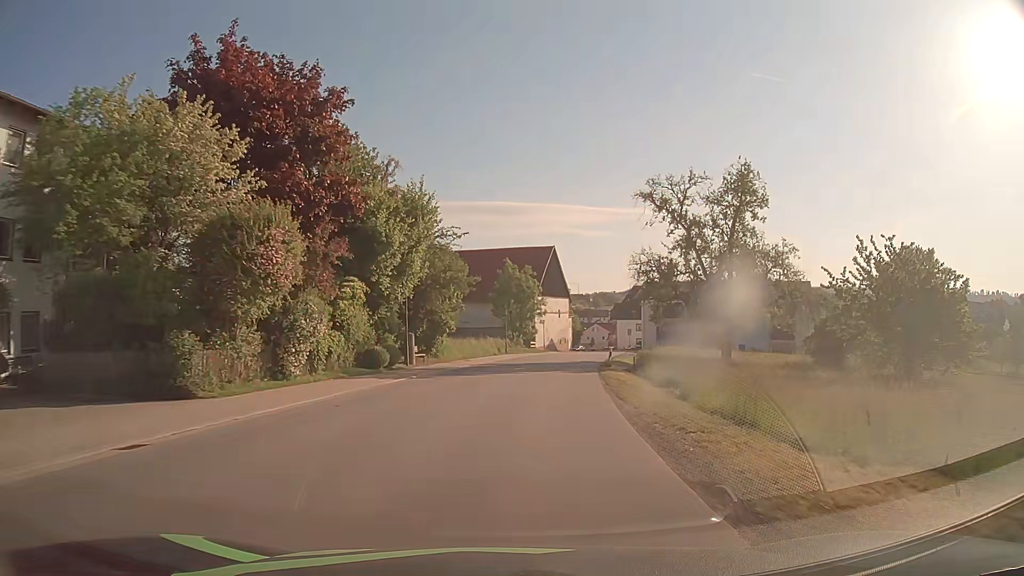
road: tertiary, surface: asphalt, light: Day
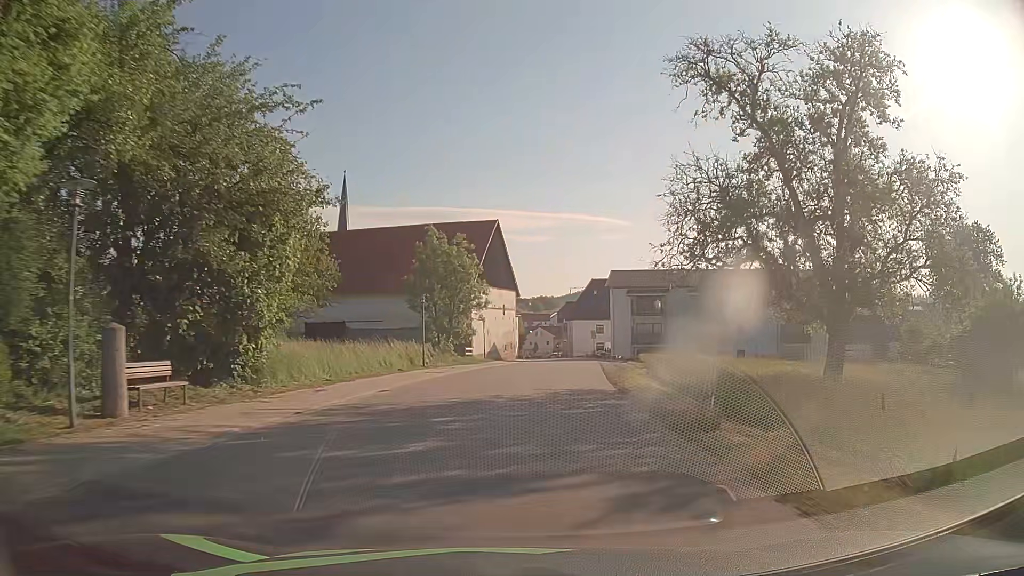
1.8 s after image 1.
(+0.9, +23.0) m; +5°
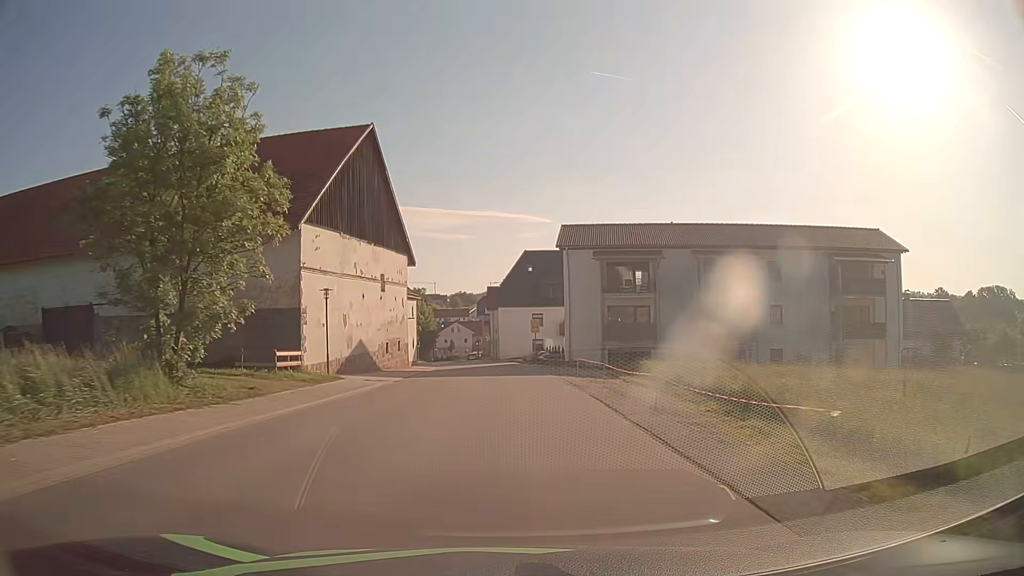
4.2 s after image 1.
(+2.3, +30.3) m; +8°
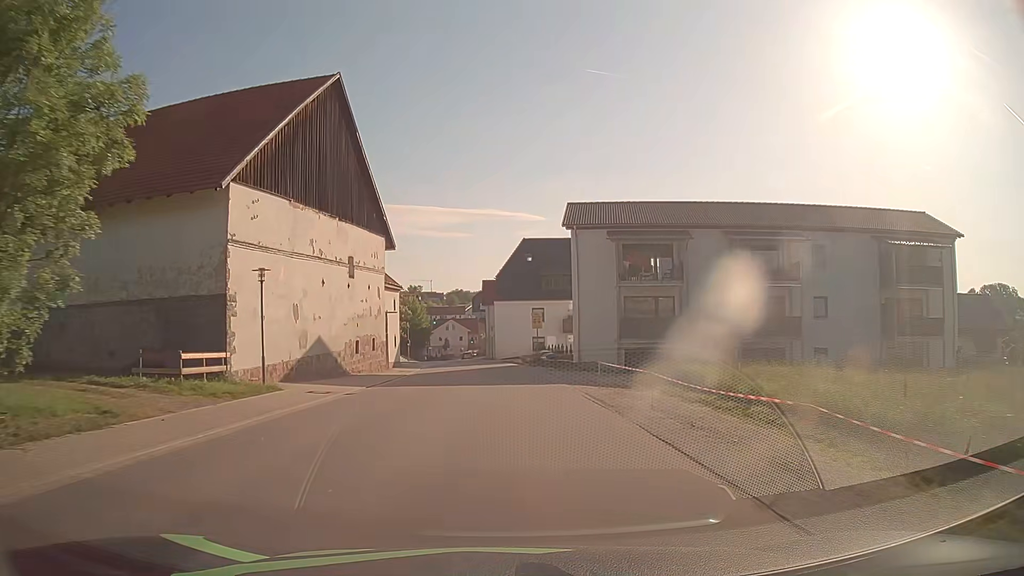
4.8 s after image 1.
(0.0, +7.6) m; 0°
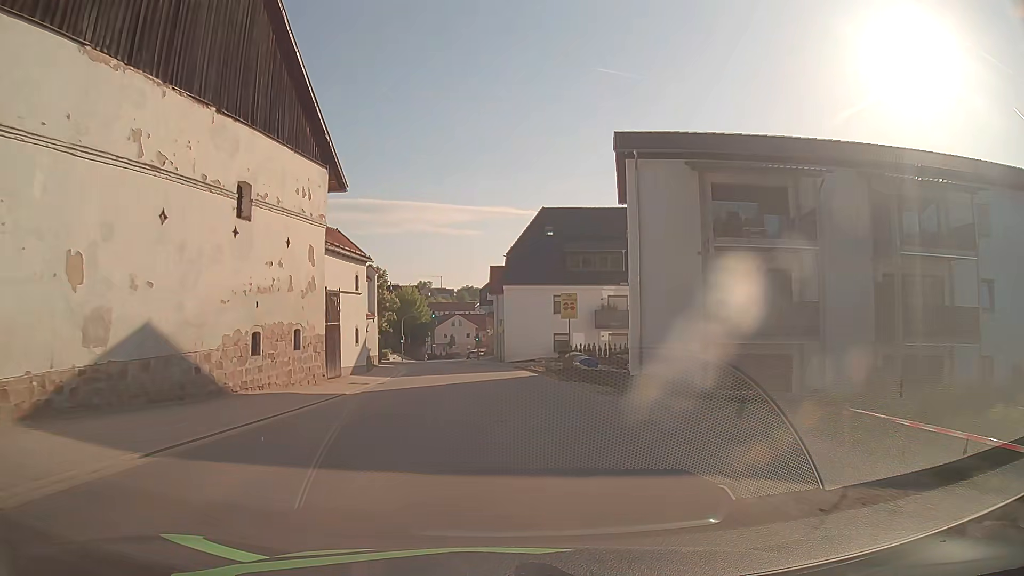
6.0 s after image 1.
(-0.1, +15.3) m; -1°
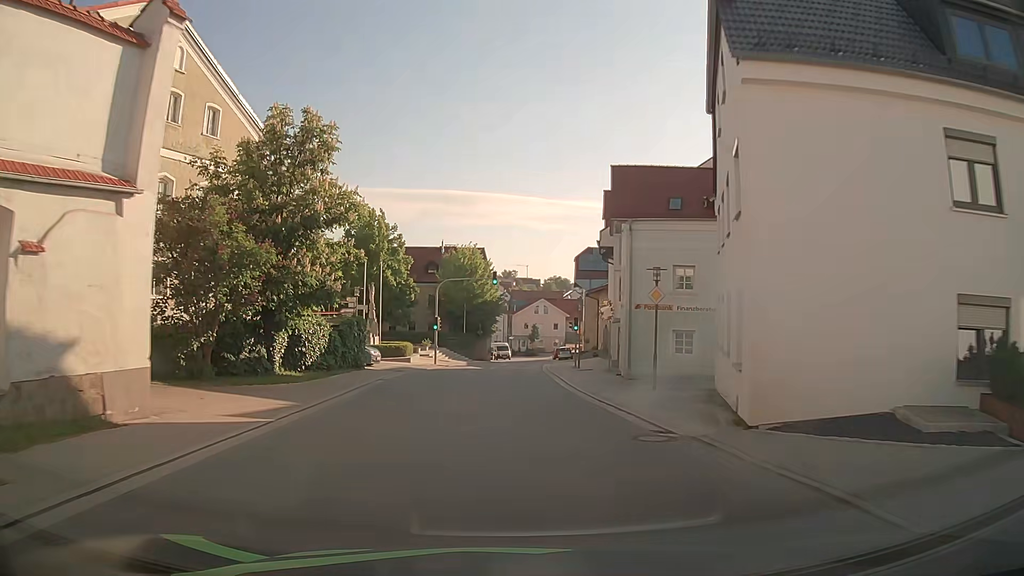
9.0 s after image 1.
(-2.1, +38.3) m; -7°
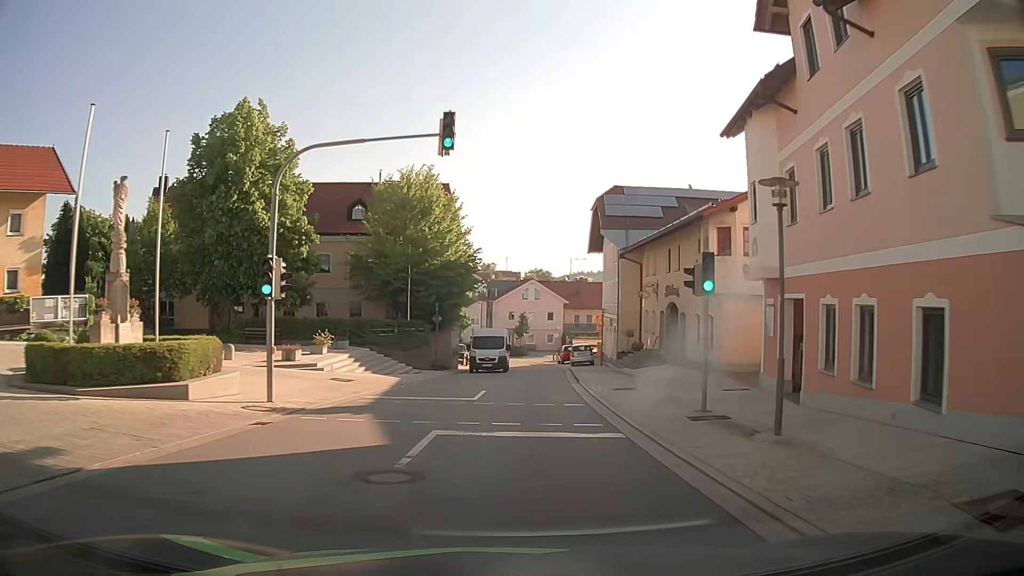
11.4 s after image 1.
(-0.3, +30.6) m; +1°
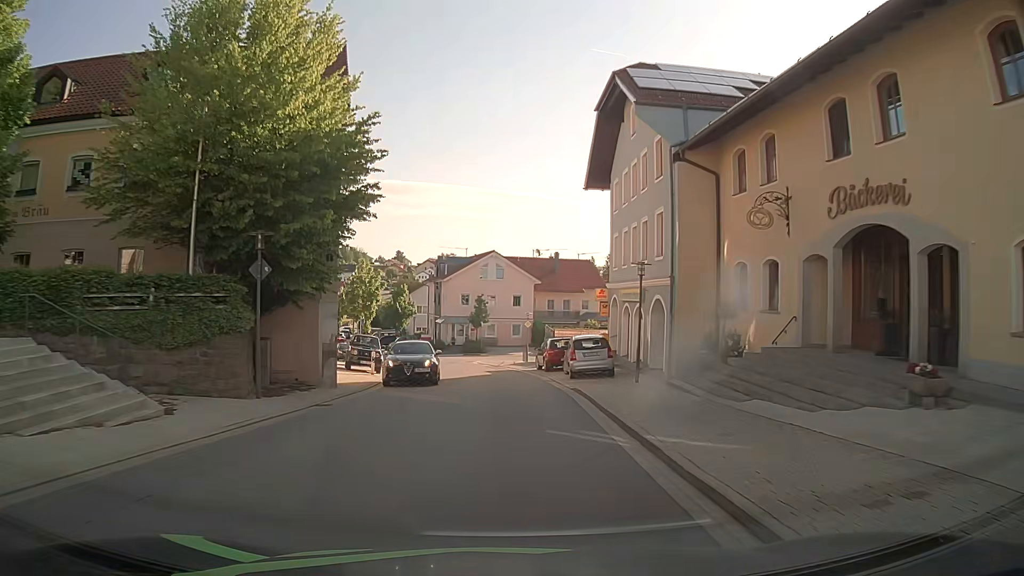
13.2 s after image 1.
(+0.9, +22.8) m; +3°
(0, +10) (0, +20) (-1, +30) (-2, +40) (-4, +50) (-7, +59) (-12, +68) (-16, +77) (-21, +86) (-24, +95) m
